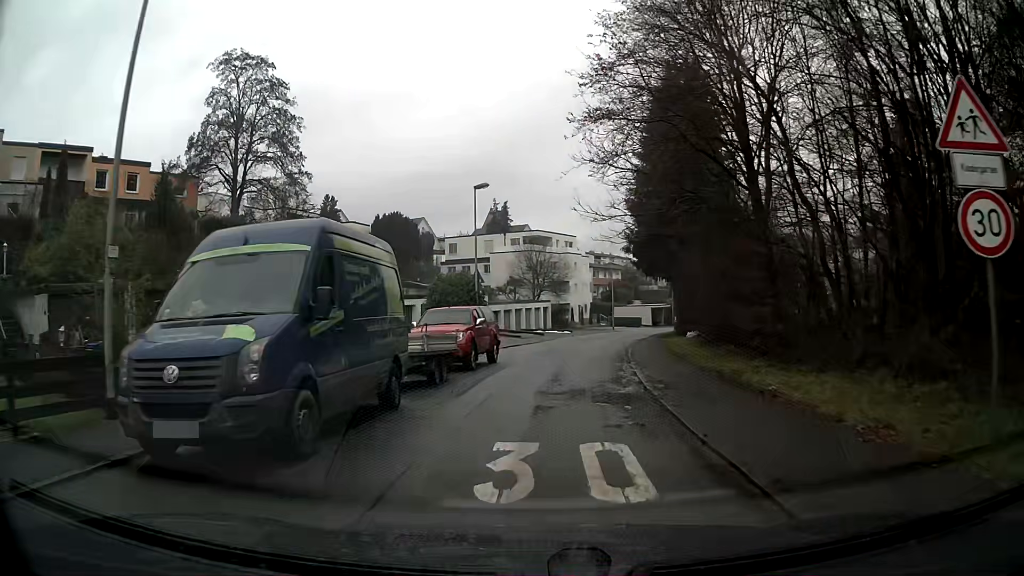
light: Day
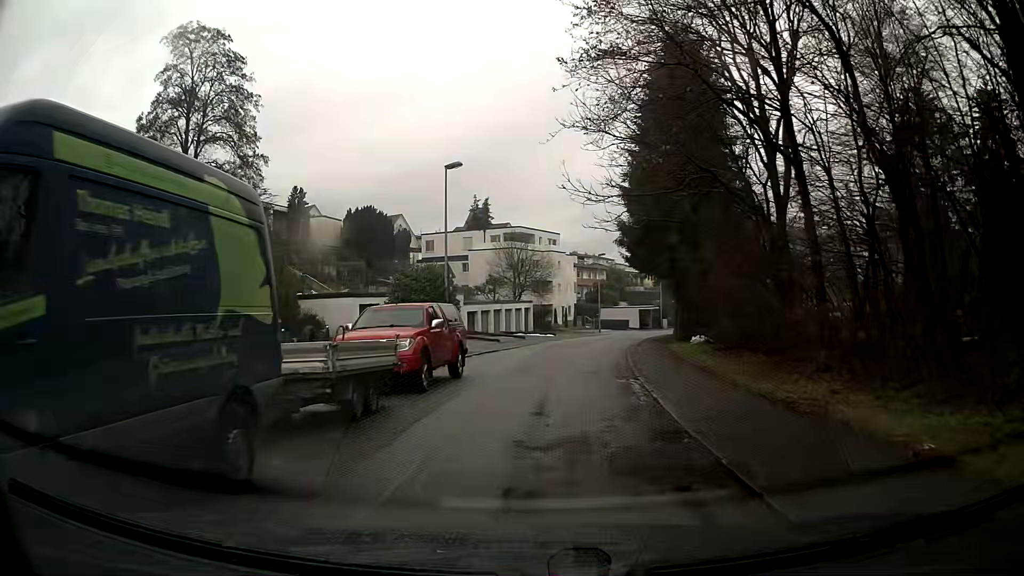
(+0.1, +5.0) m; +1°
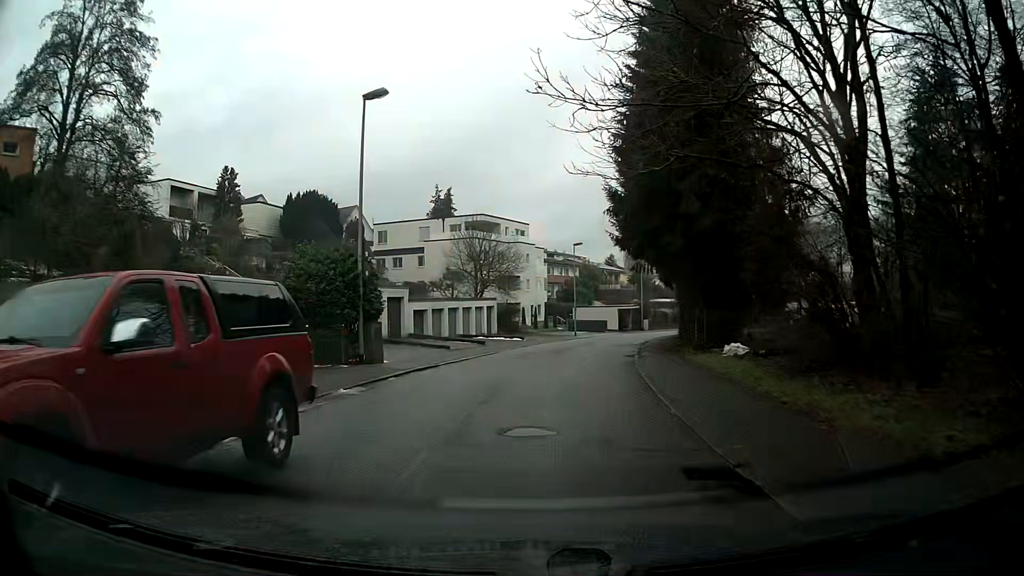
(+0.2, +9.9) m; +3°
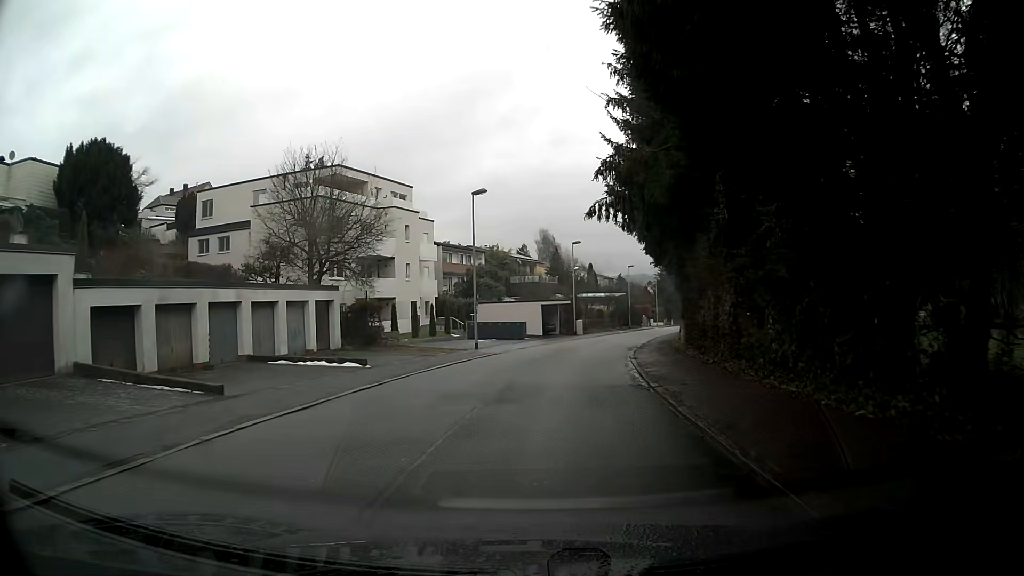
(+1.3, +24.5) m; +7°
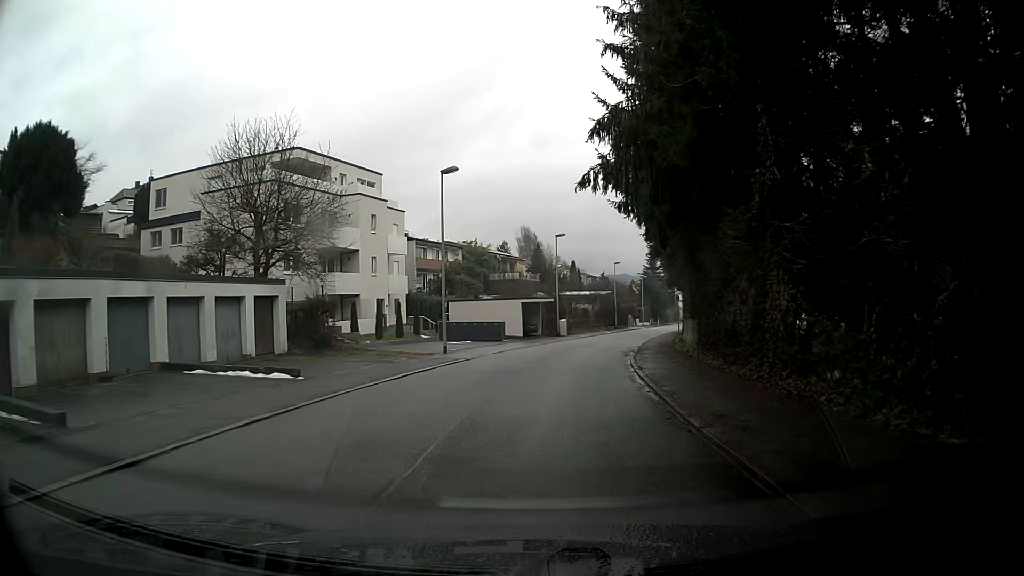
(+0.1, +4.9) m; +2°
(0, +10) (+1, +20) (+3, +30) (+5, +40) (+7, +49) (+10, +59) (+12, +69) (+15, +78) (+17, +88) (+20, +98) m
